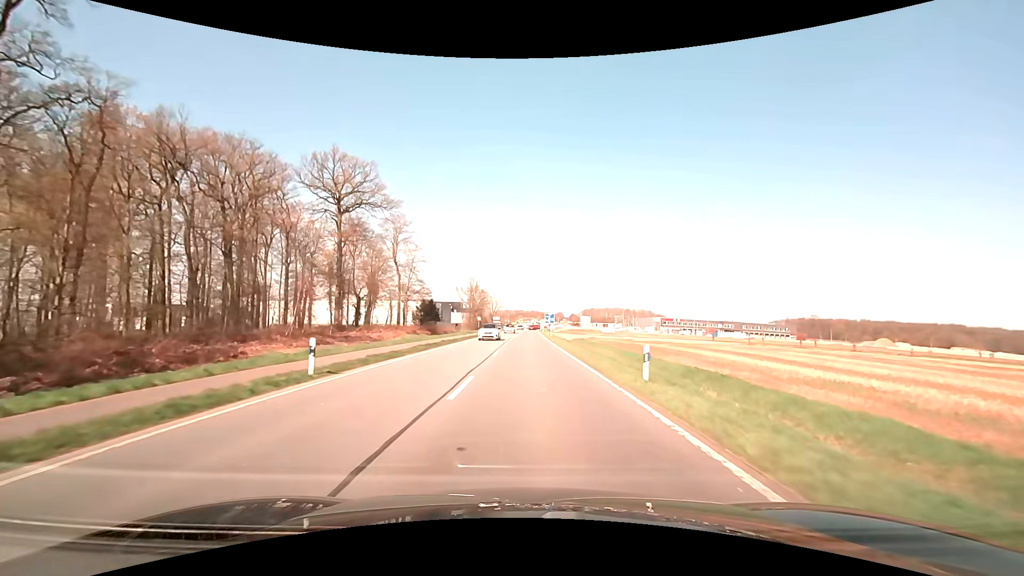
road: primary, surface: asphalt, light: Day
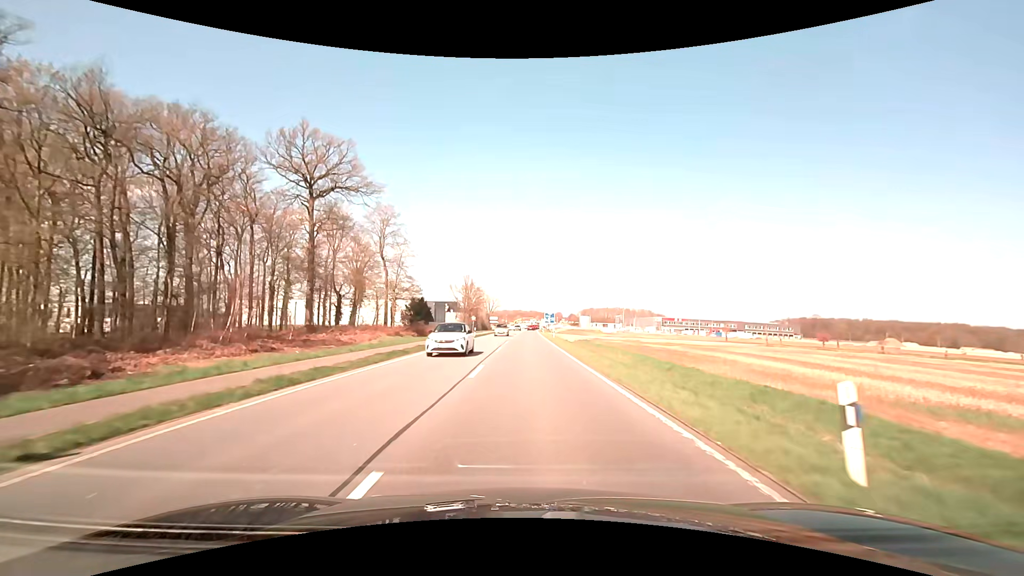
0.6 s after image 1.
(0.0, +8.3) m; 0°
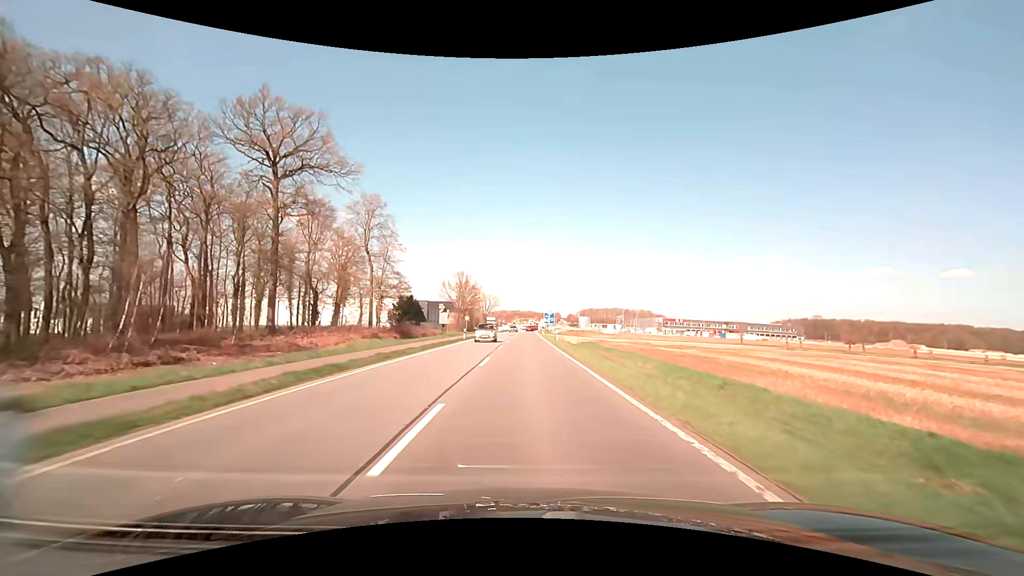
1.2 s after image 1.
(0.0, +8.1) m; 0°
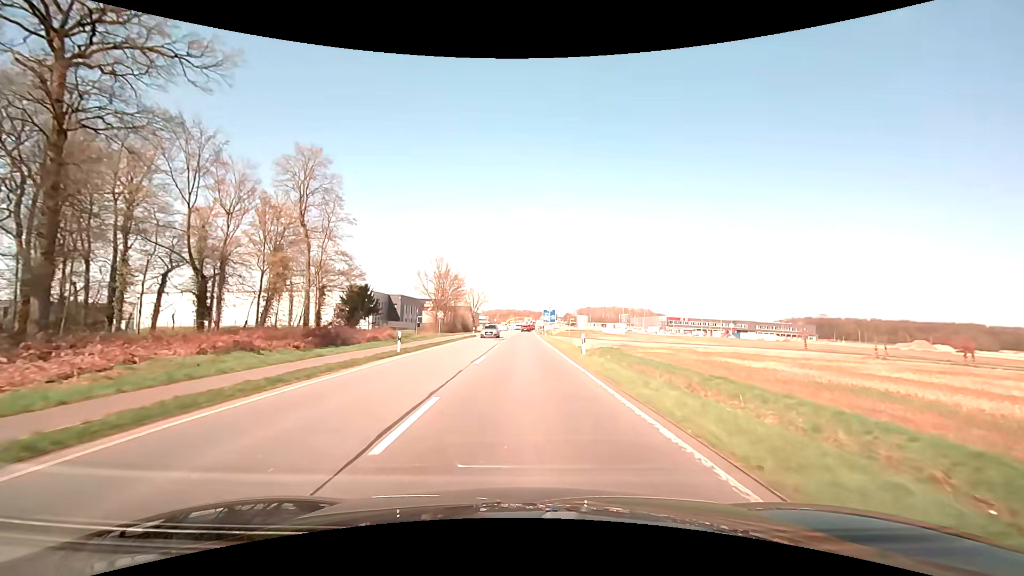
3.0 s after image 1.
(+0.1, +23.3) m; 0°
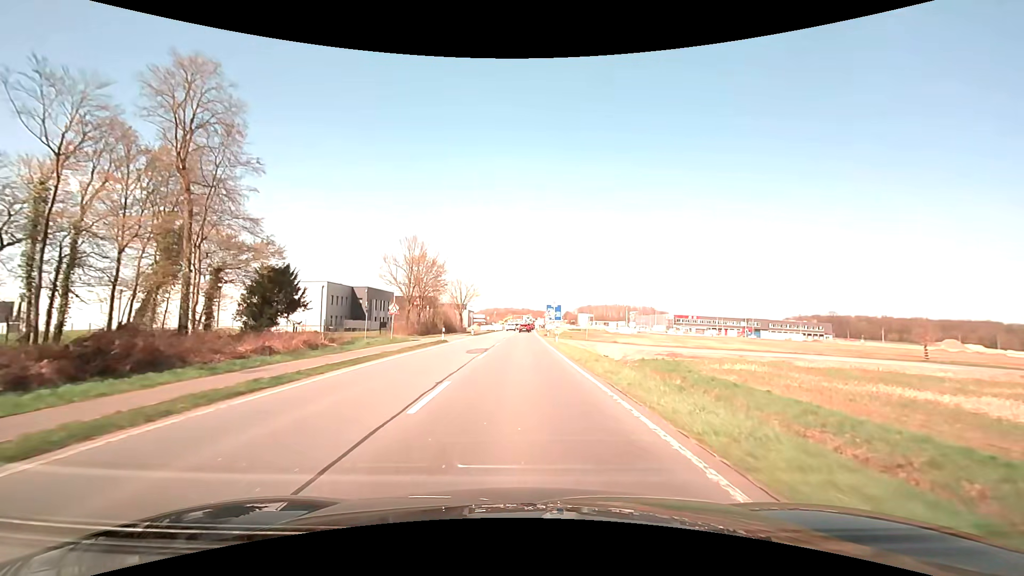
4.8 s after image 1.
(0.0, +21.7) m; 0°
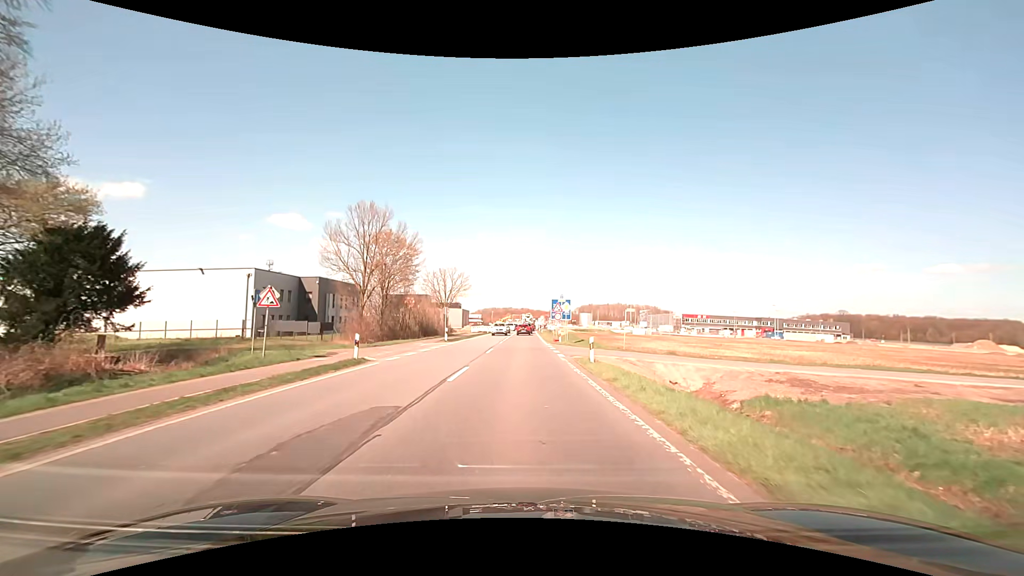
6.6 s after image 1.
(0.0, +19.6) m; 0°
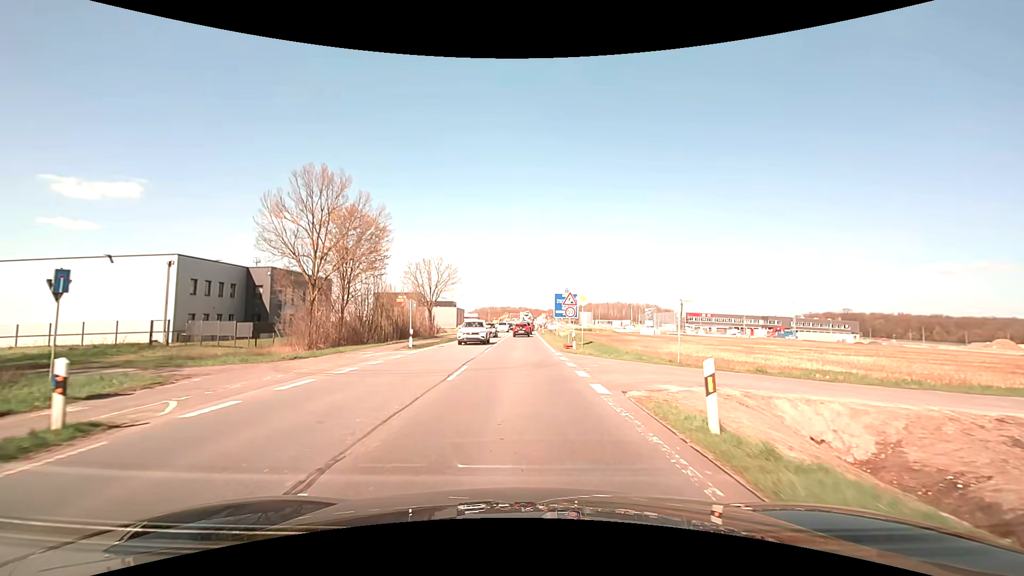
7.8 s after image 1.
(0.0, +11.6) m; 0°
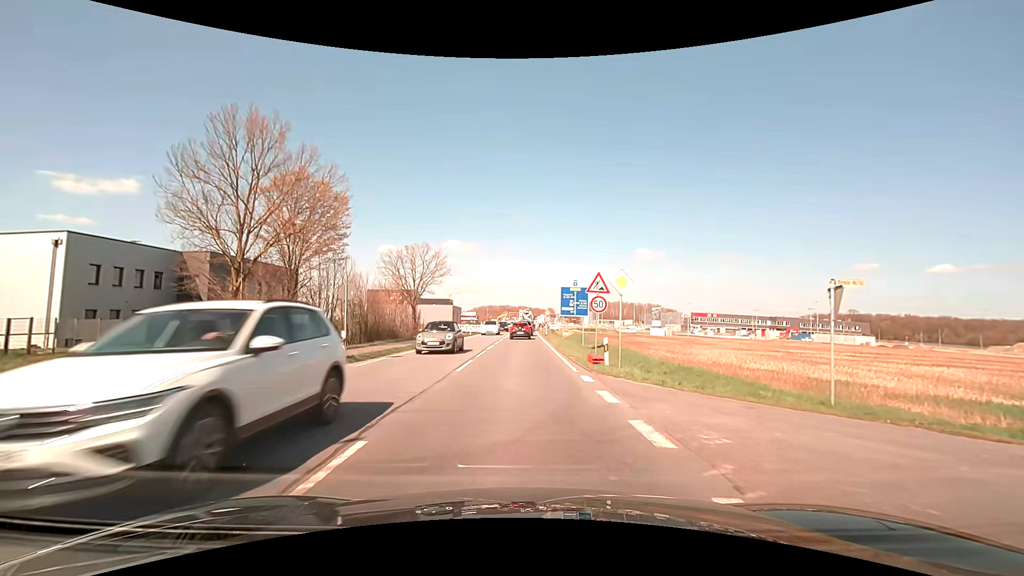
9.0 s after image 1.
(0.0, +10.2) m; 0°
(0, +10) (0, +20) (0, +30) (0, +40) (0, +50) (0, +60) (0, +70) (0, +80) (0, +90) (+1, +100) m
